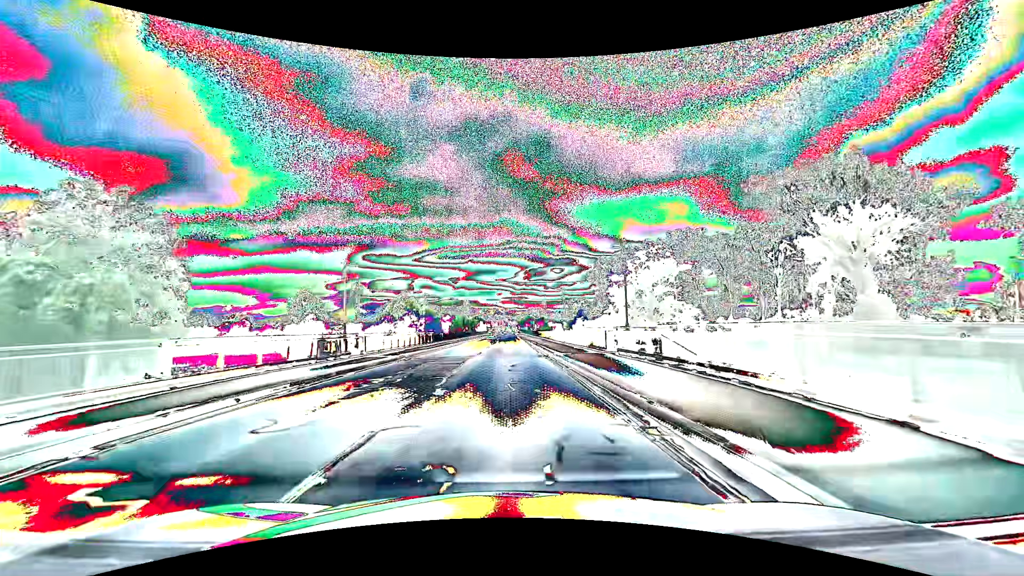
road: primary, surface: asphalt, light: Day
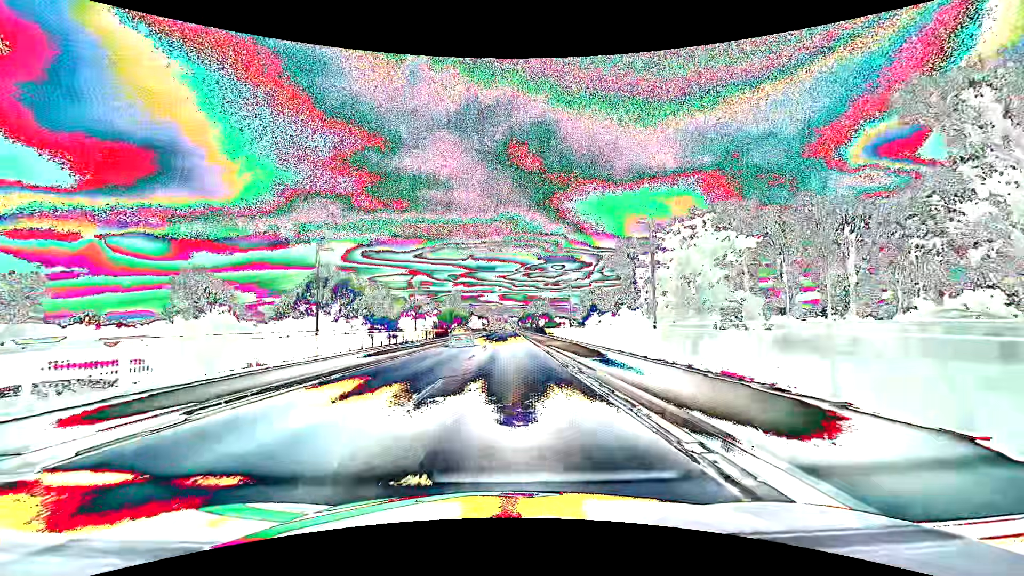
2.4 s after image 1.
(0.0, +30.5) m; 0°
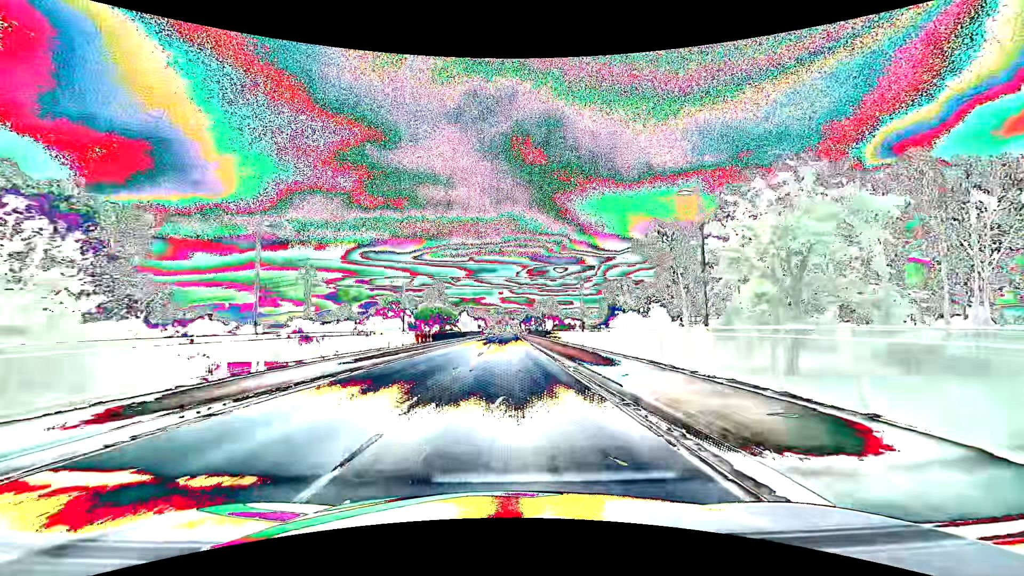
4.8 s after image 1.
(+0.2, +30.5) m; 0°
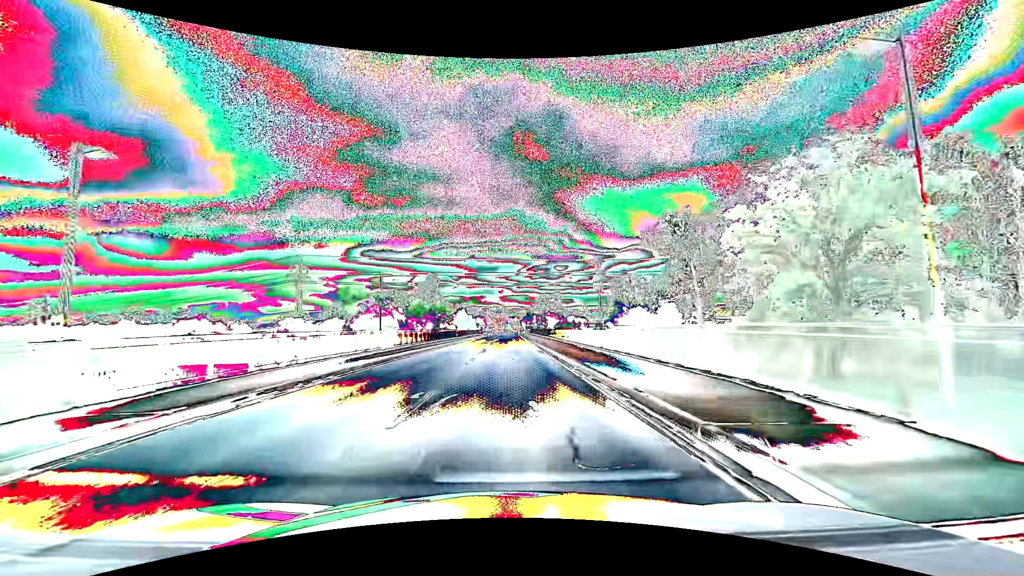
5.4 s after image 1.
(0.0, +7.6) m; 0°
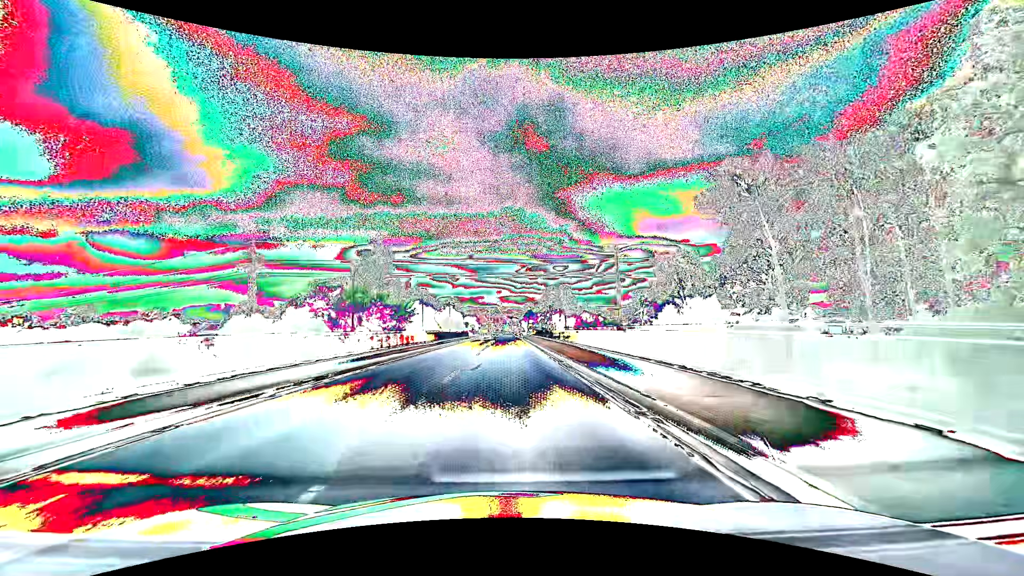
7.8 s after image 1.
(+0.1, +30.5) m; 0°
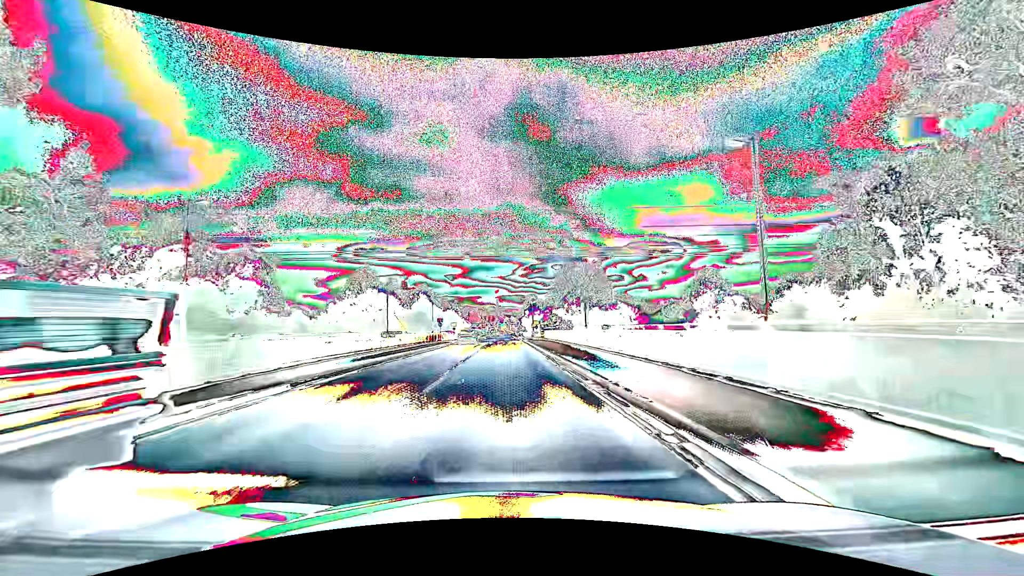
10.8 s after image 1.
(+0.1, +38.0) m; 0°
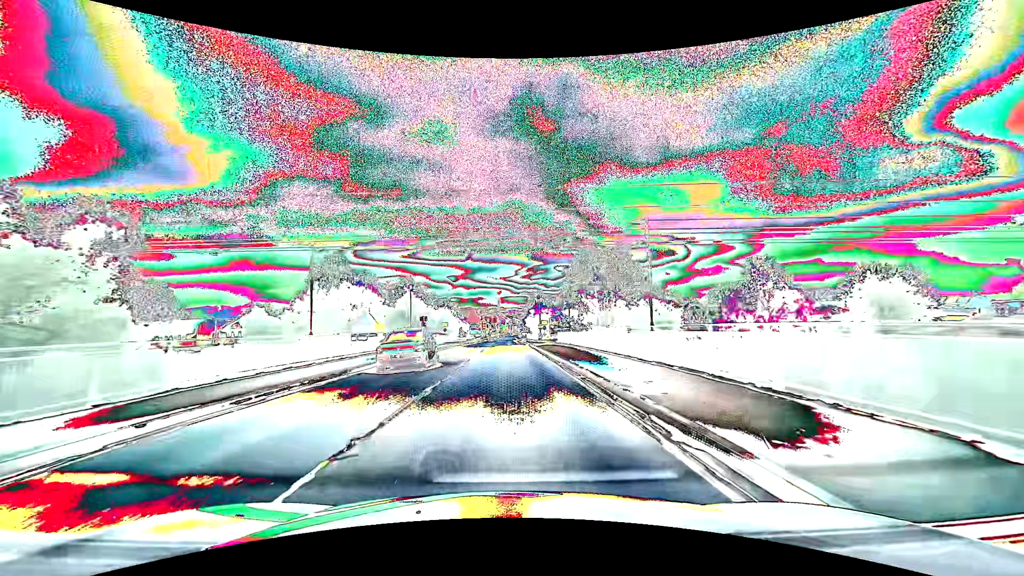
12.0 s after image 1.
(0.0, +15.2) m; 0°
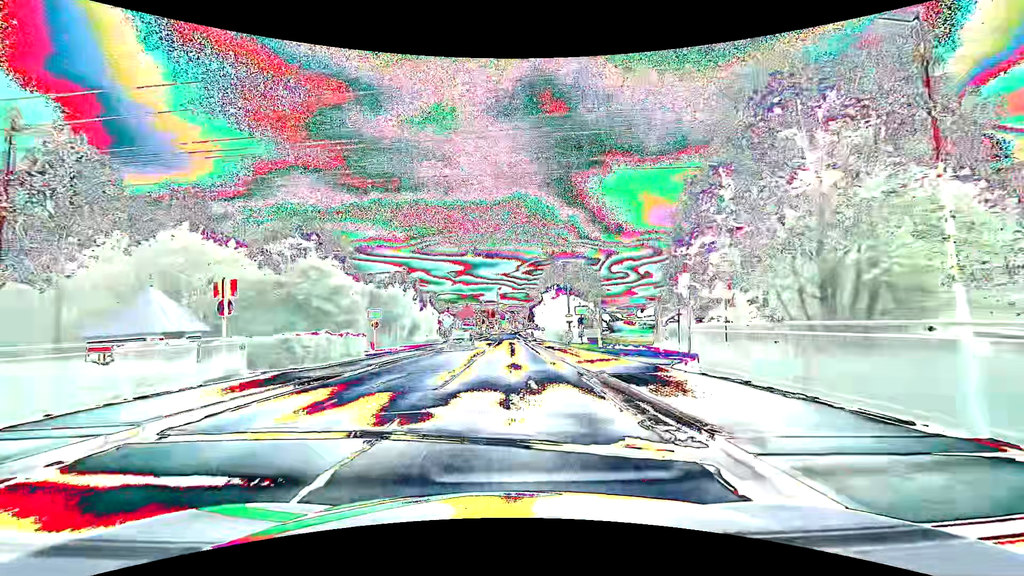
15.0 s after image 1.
(+0.1, +38.0) m; 0°
